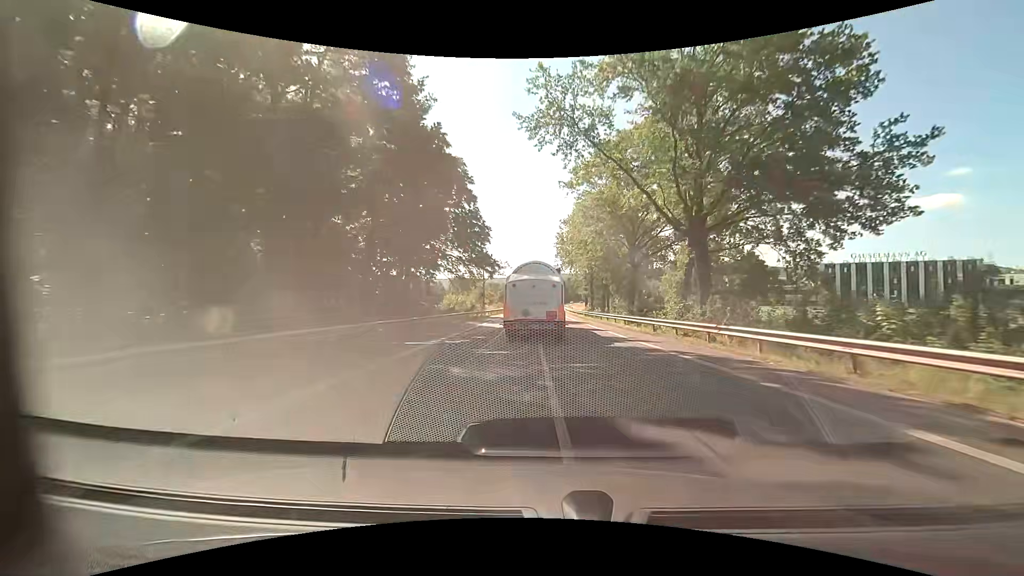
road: primary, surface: asphalt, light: Day
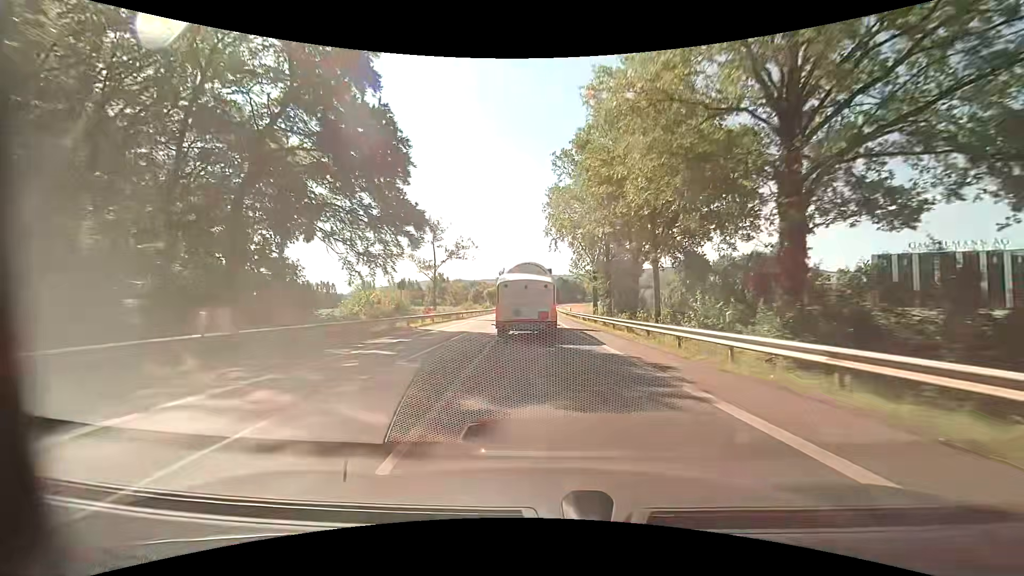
(+0.9, +30.5) m; +2°
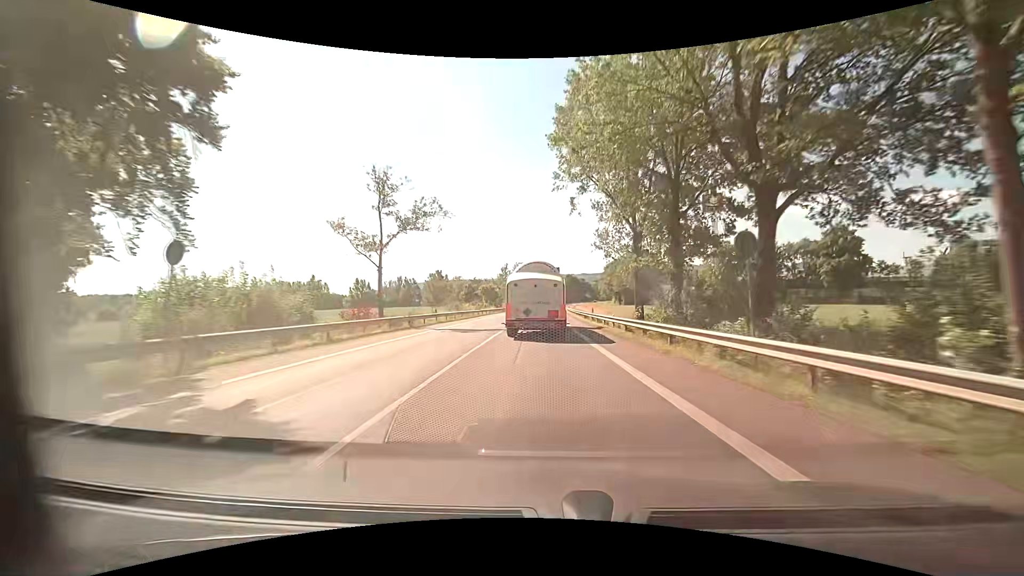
(+0.1, +20.3) m; 0°
(0, +10) (0, +20) (0, +30) (-1, +40) (-1, +50) (-1, +60) (-1, +70) (-1, +80) (-1, +90) (-1, +100) m
